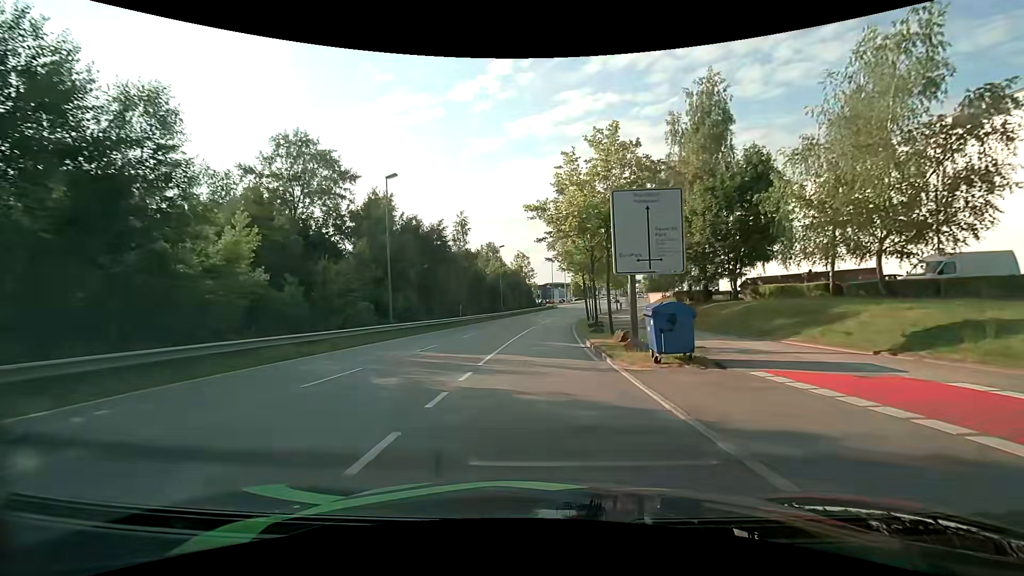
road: secondary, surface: asphalt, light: Day
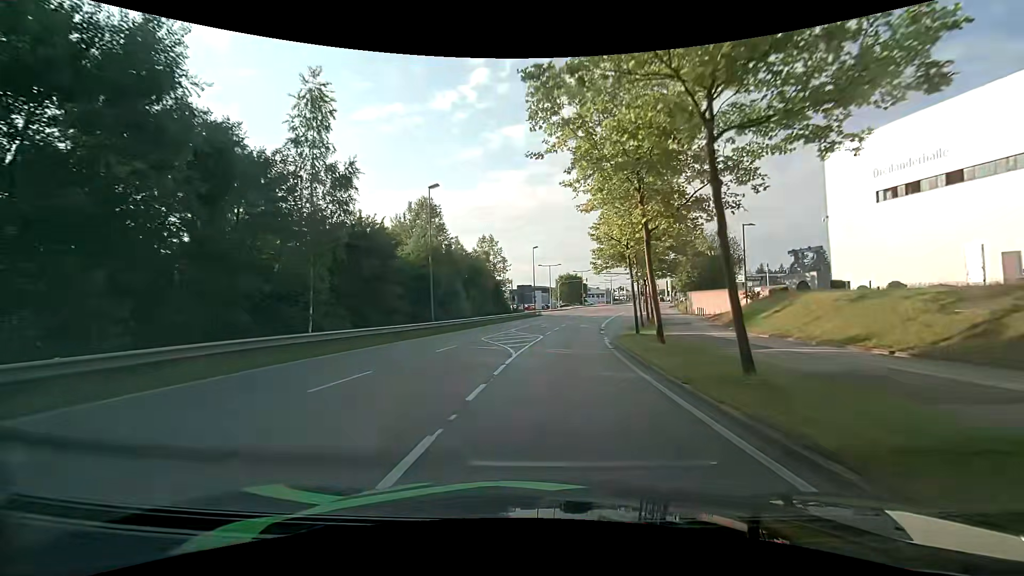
(+0.4, +36.7) m; +2°
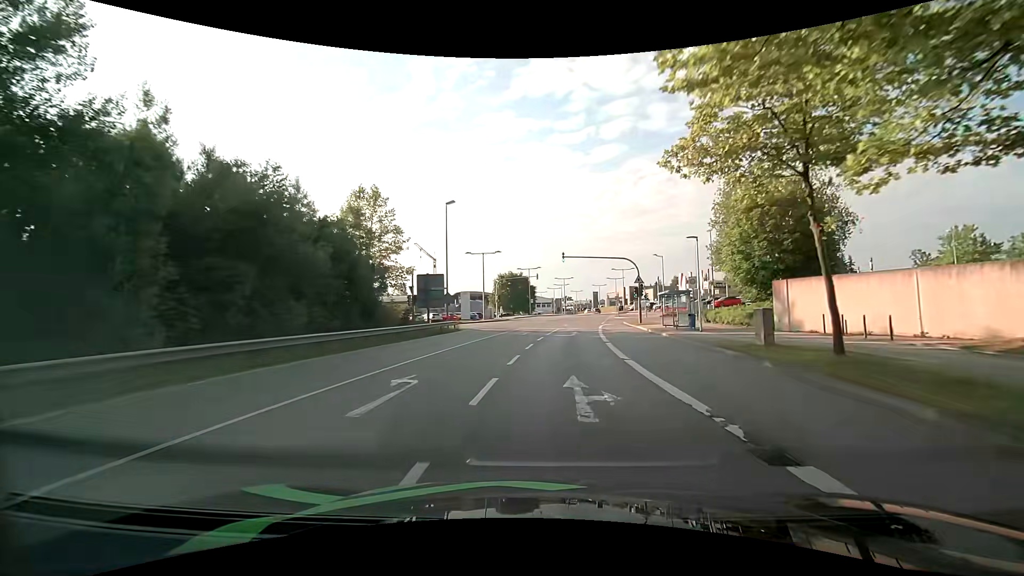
(+2.2, +34.5) m; +8°
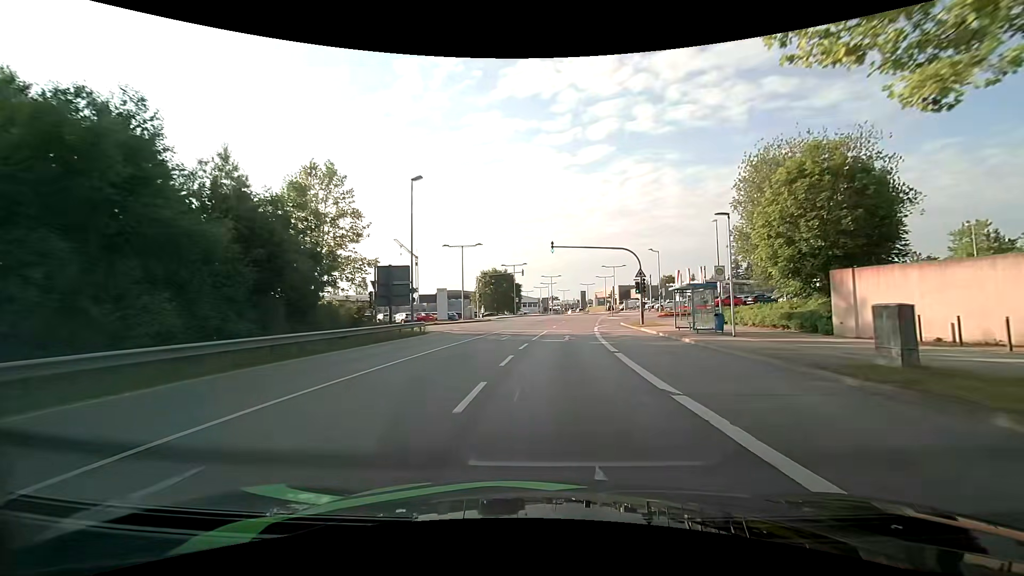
(0.0, +6.8) m; +1°
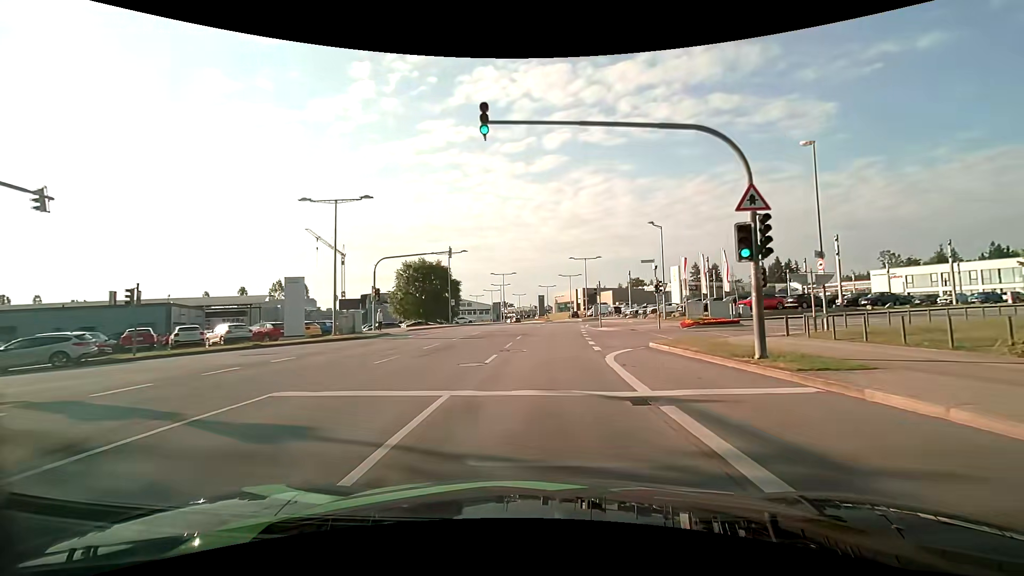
(+1.3, +26.4) m; +5°
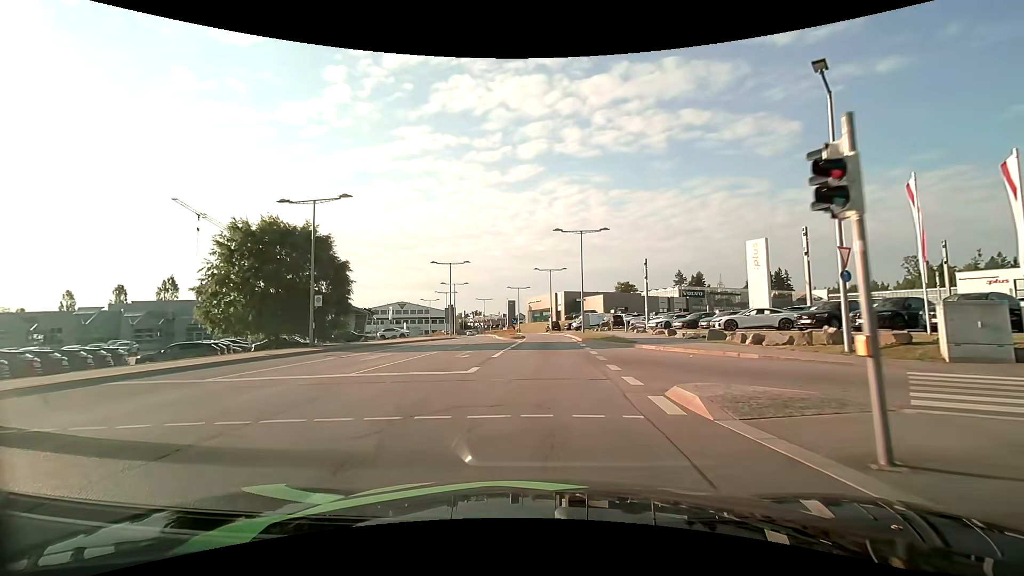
(+1.2, +31.9) m; +3°
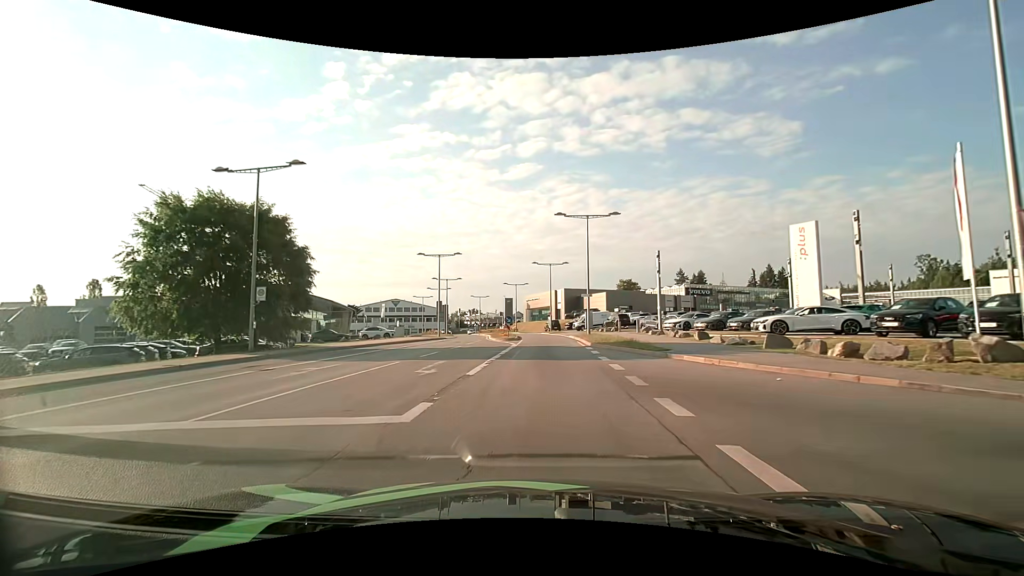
(0.0, +6.2) m; 0°
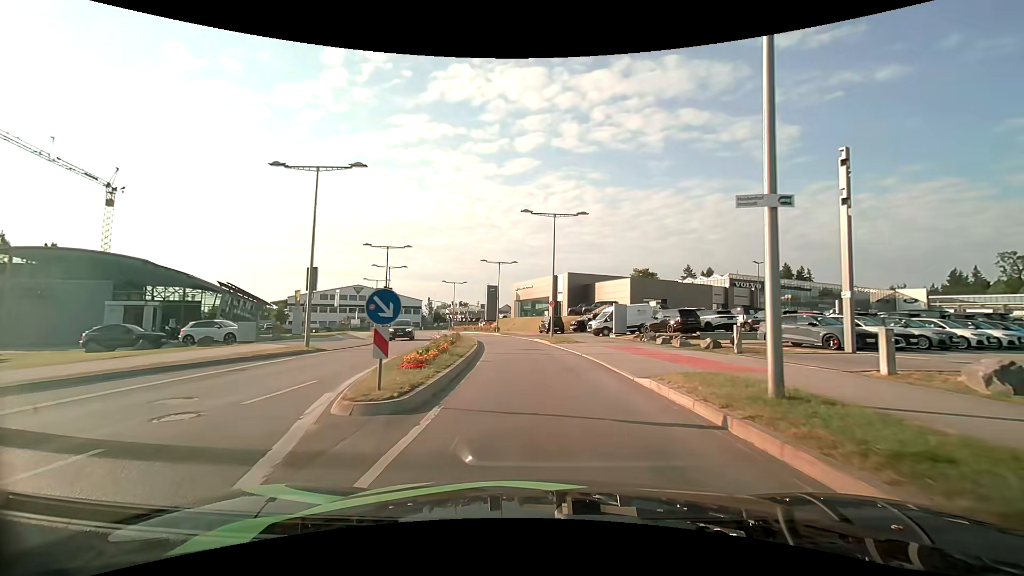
(+0.2, +29.5) m; +1°
